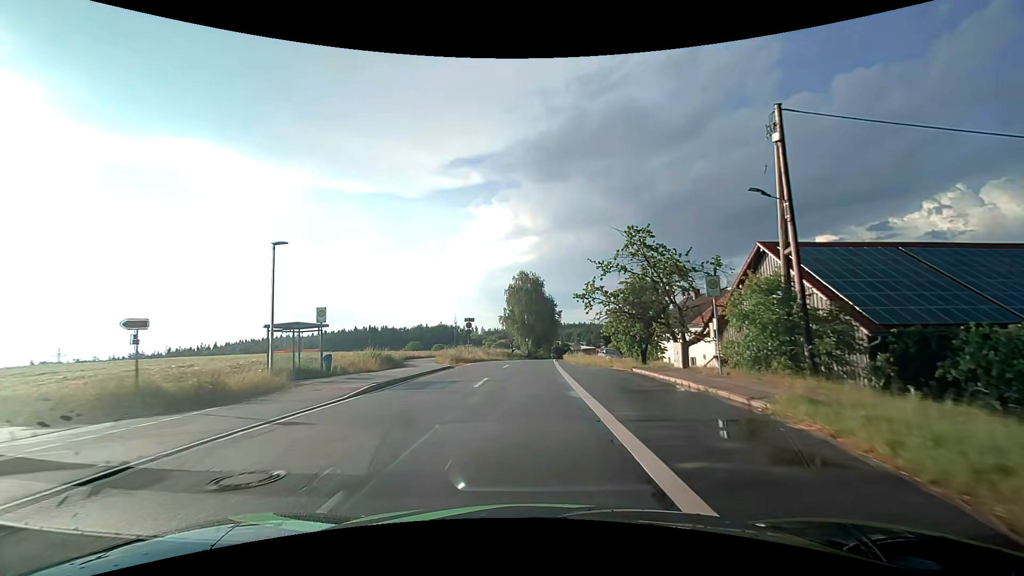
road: tertiary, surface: asphalt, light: Day
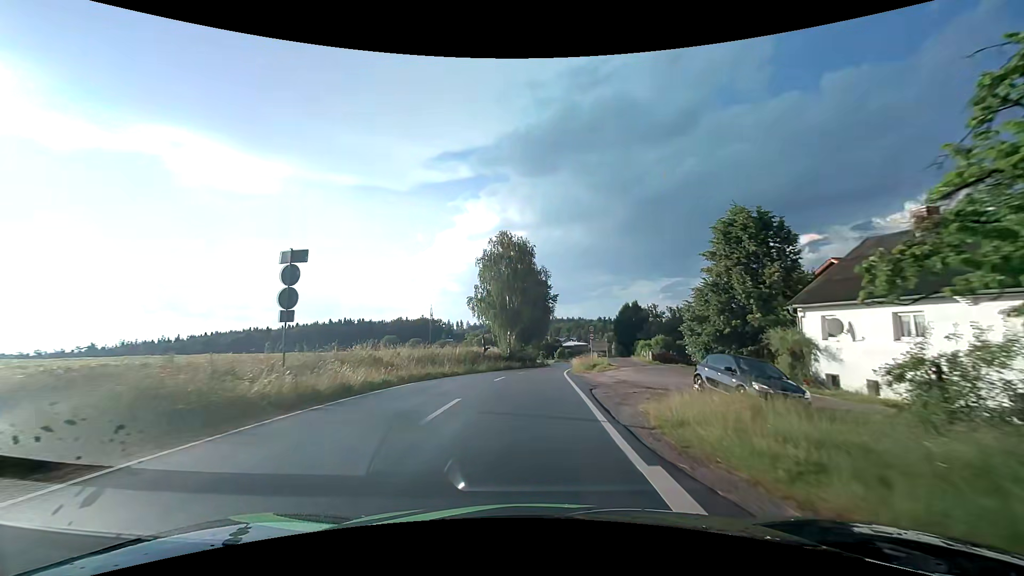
(+0.5, +32.1) m; +2°
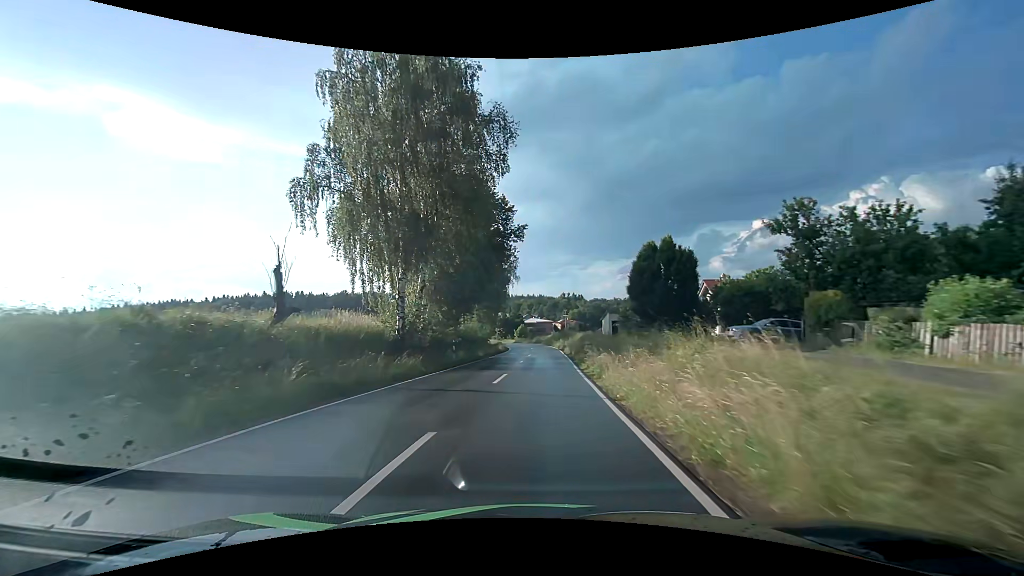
(+1.5, +41.0) m; +5°
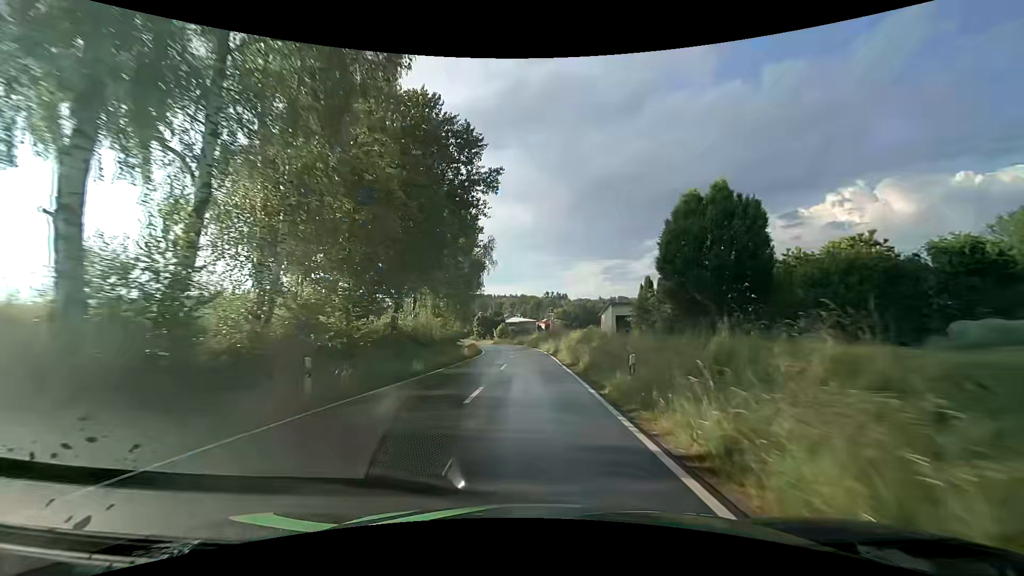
(+0.3, +16.8) m; +2°
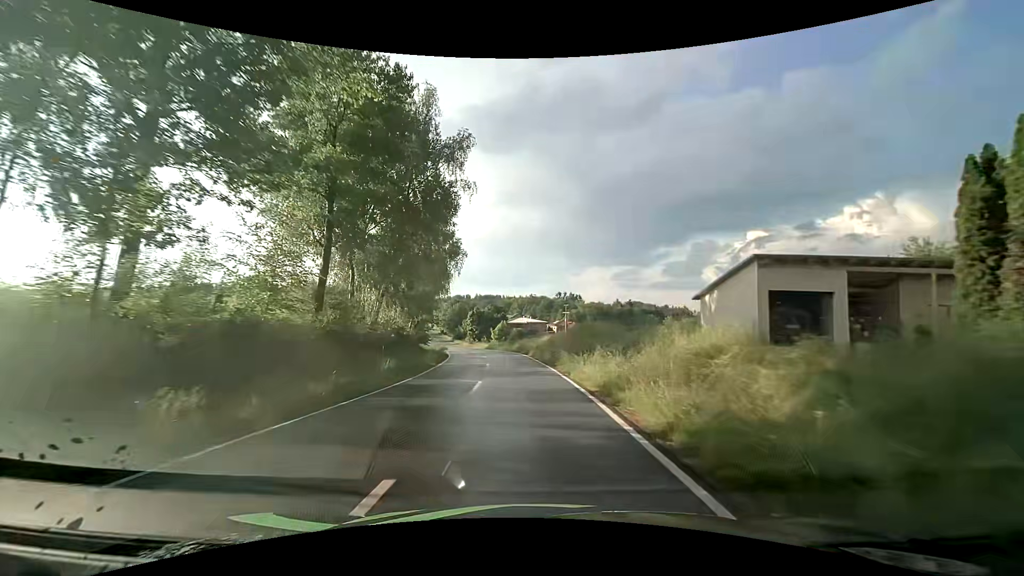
(-0.1, +33.5) m; -1°
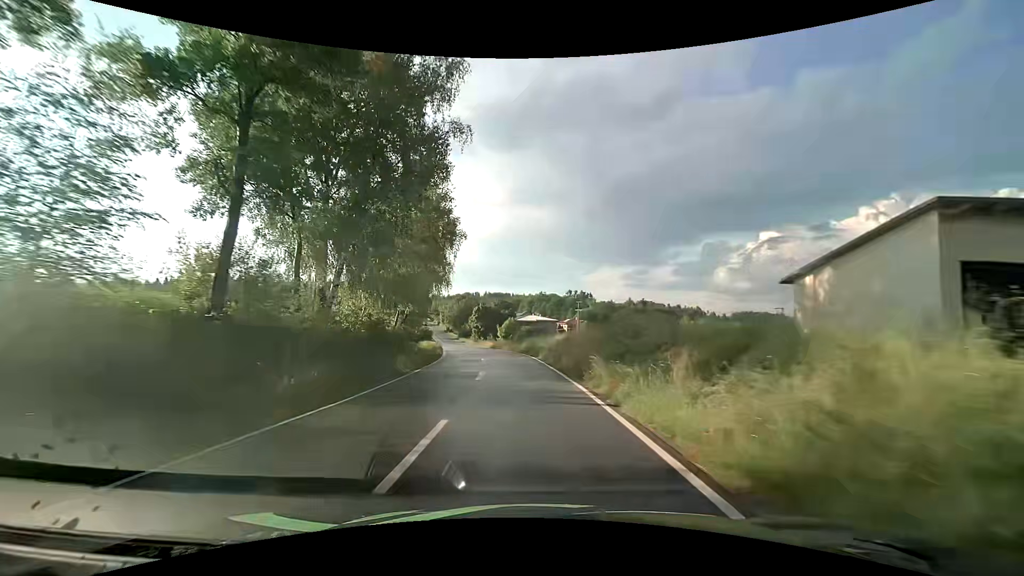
(-0.1, +8.5) m; -1°
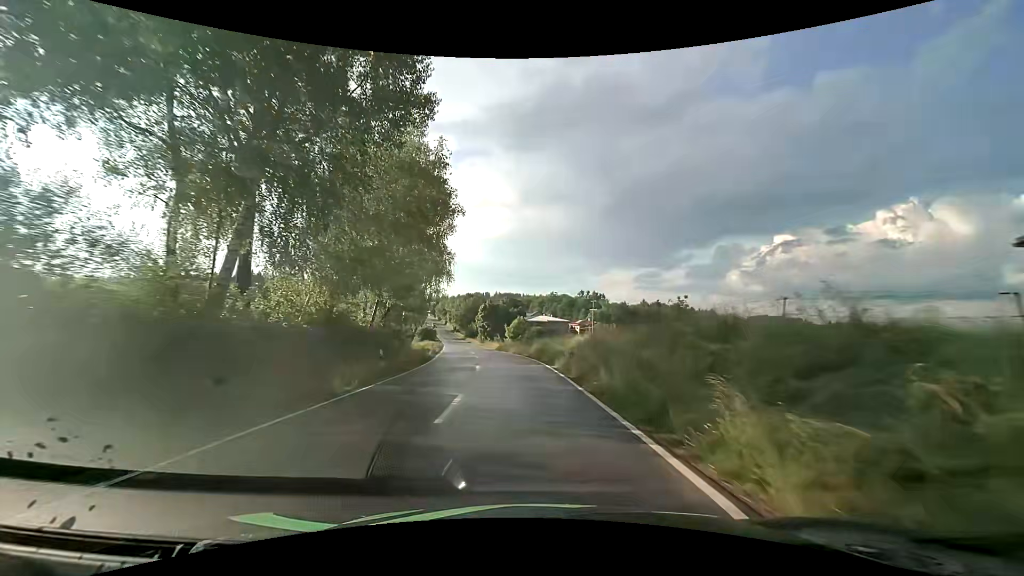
(-0.1, +8.5) m; -2°
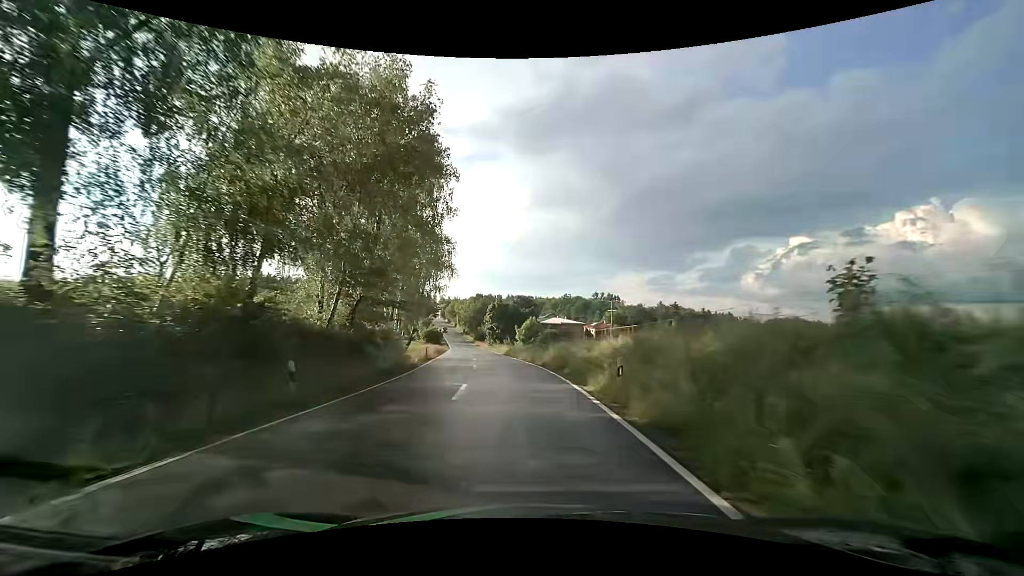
(-0.1, +8.6) m; -1°
(0, +10) (-1, +20) (-1, +30) (-3, +40) (-4, +50) (-5, +60) (-6, +70) (-8, +80) (-9, +89) (-11, +99) m
